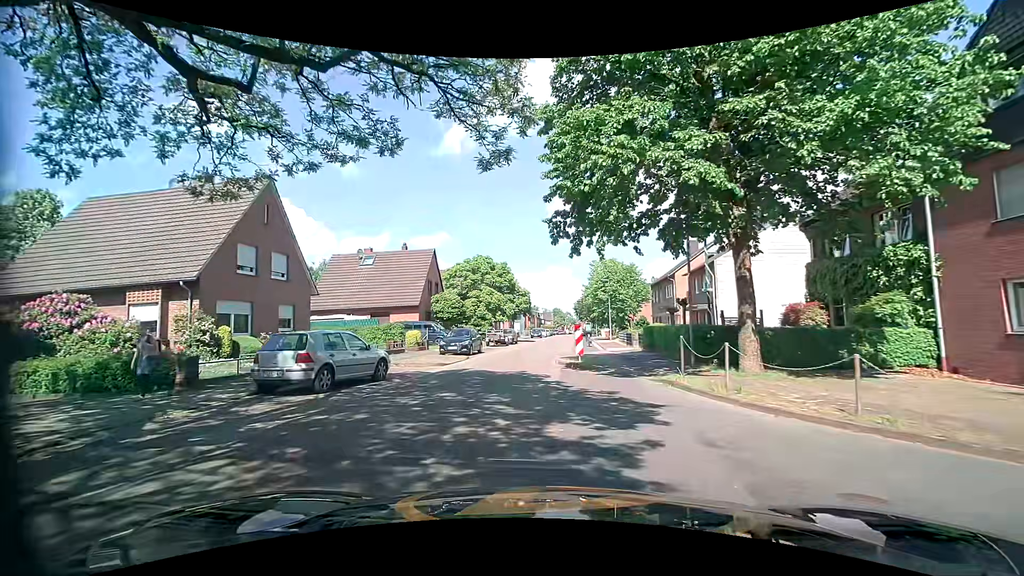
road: residential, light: Day
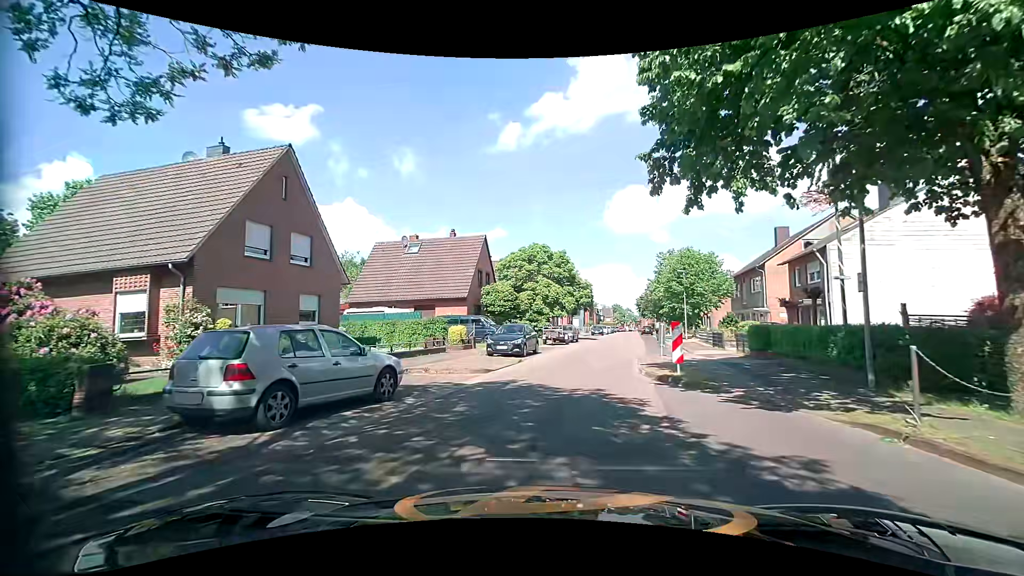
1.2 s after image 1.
(-0.4, +5.0) m; -8°
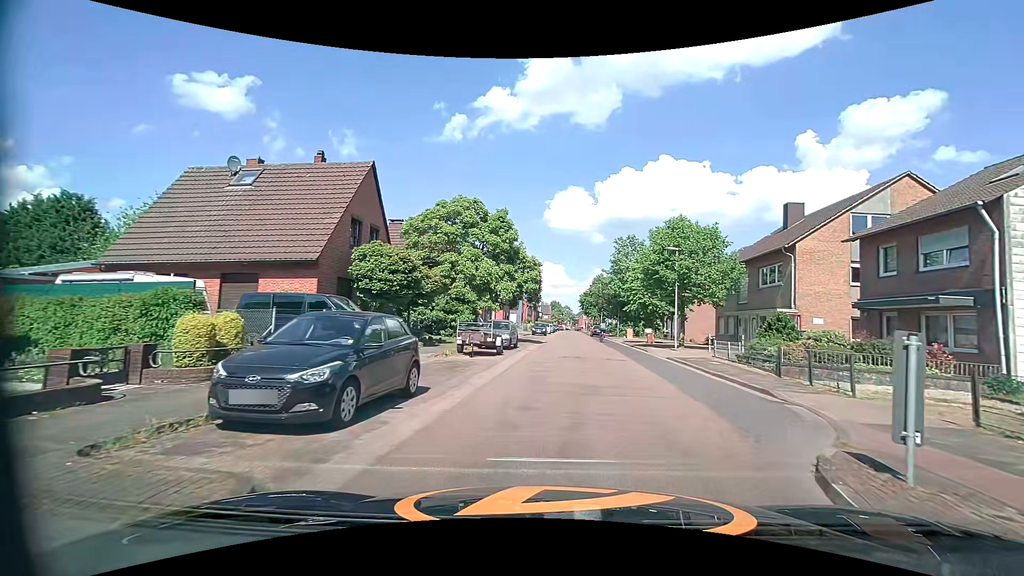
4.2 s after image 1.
(+0.8, +15.8) m; +9°
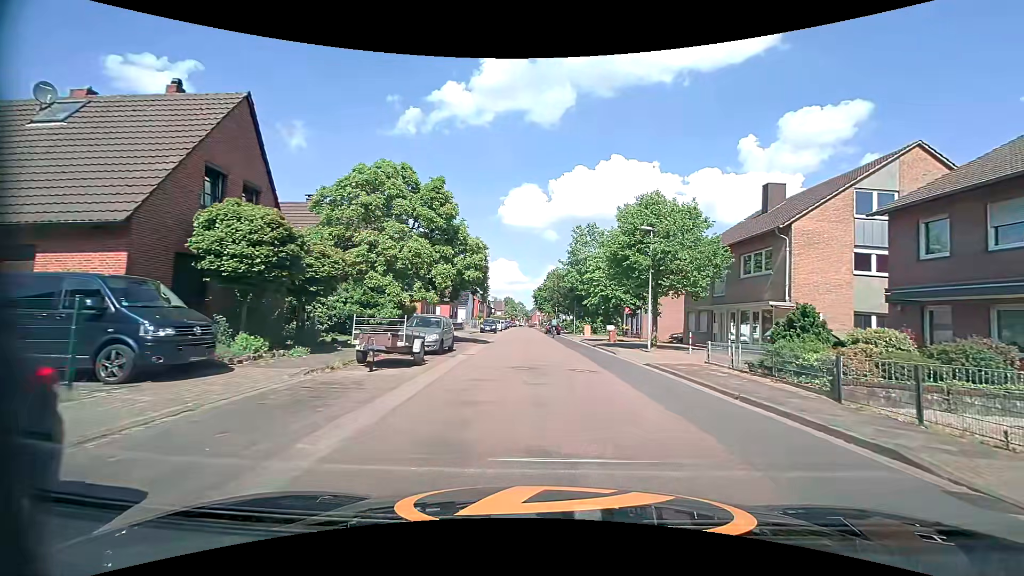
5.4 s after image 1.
(+0.2, +6.1) m; +6°
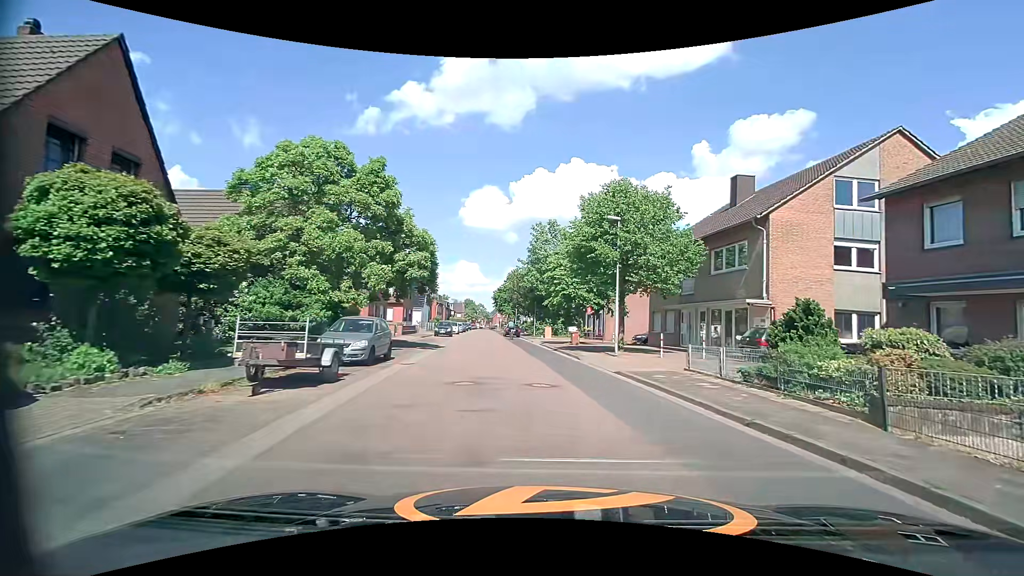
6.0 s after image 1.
(+0.1, +3.1) m; +6°
